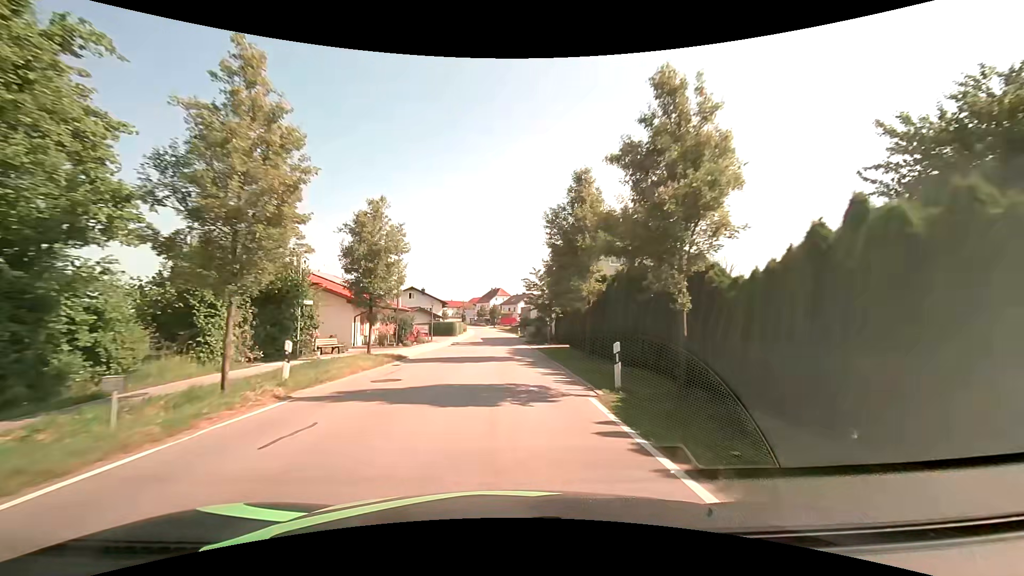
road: tertiary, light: Day
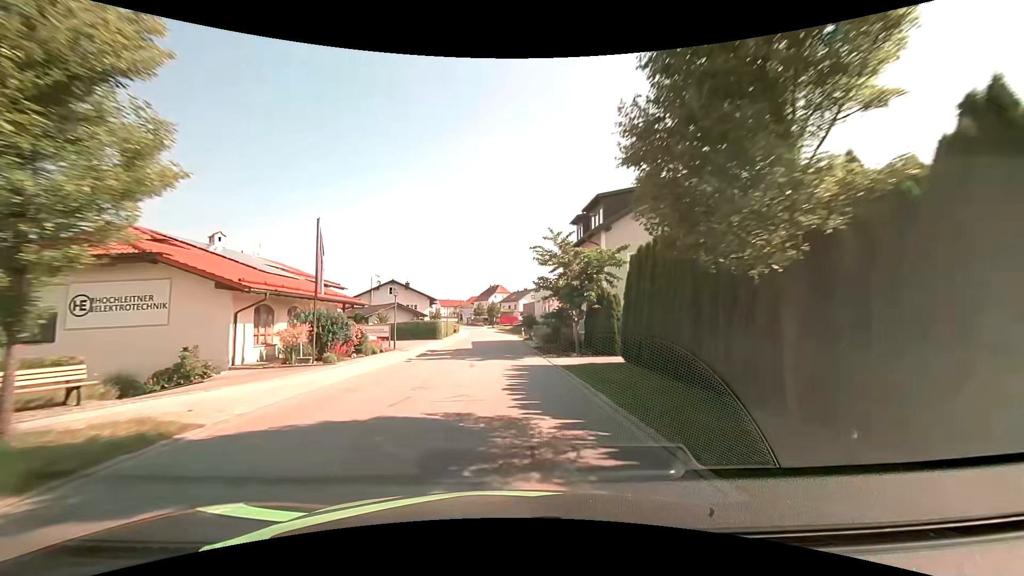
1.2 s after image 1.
(-0.1, +15.4) m; 0°
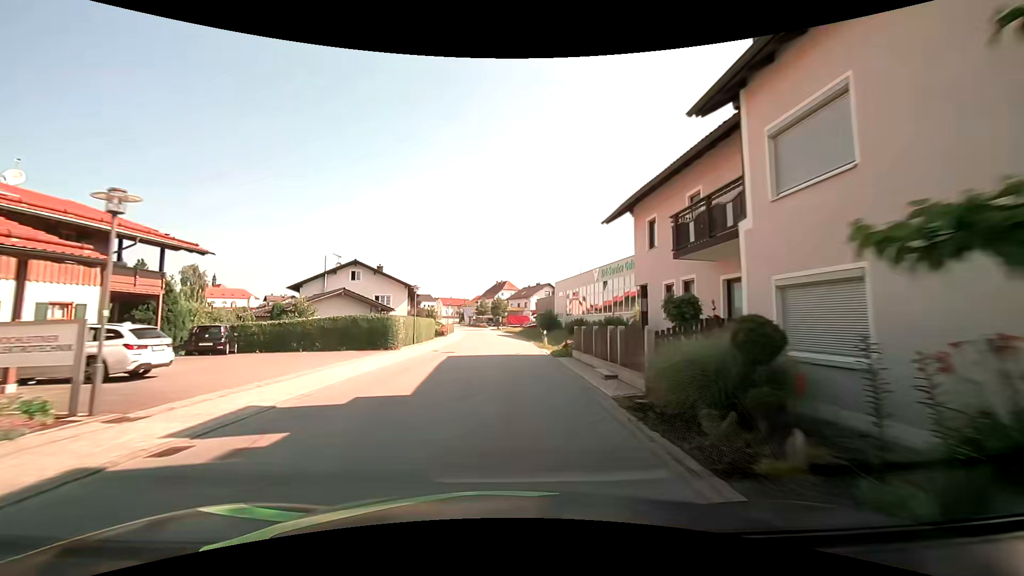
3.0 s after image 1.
(-0.4, +23.0) m; -2°
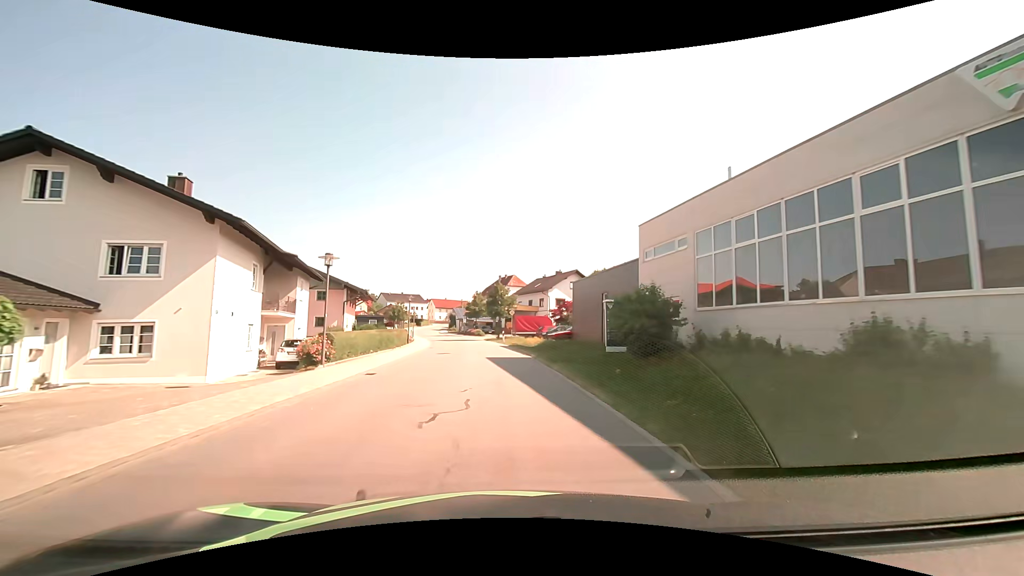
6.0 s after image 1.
(0.0, +38.0) m; 0°
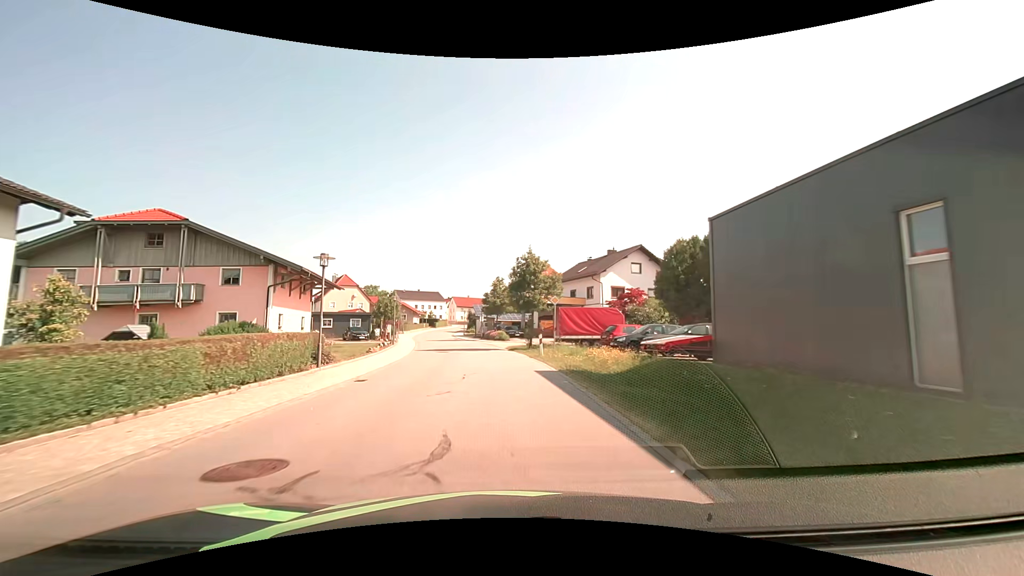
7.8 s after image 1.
(-0.6, +22.7) m; -4°
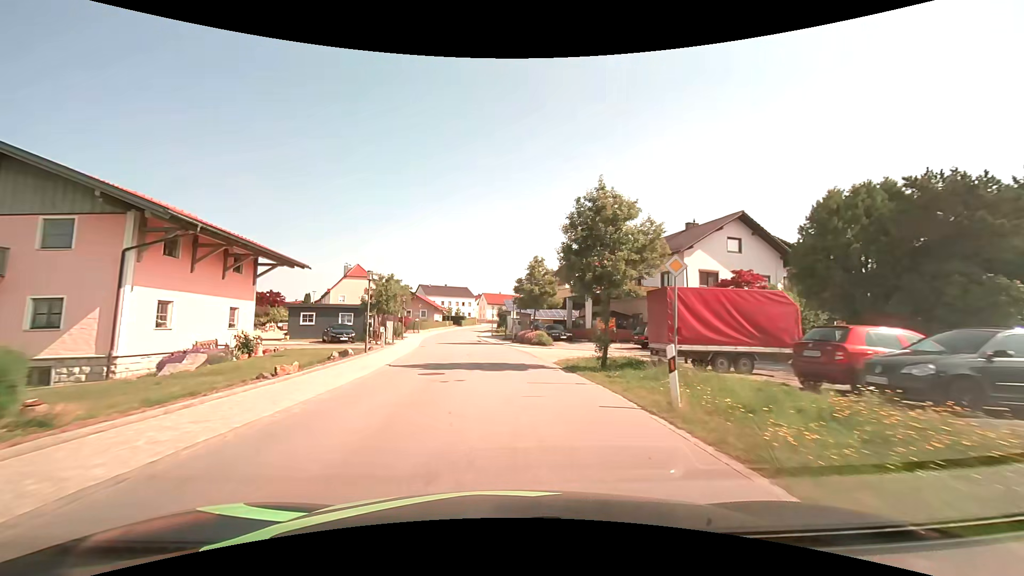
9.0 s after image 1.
(-0.5, +15.2) m; -4°
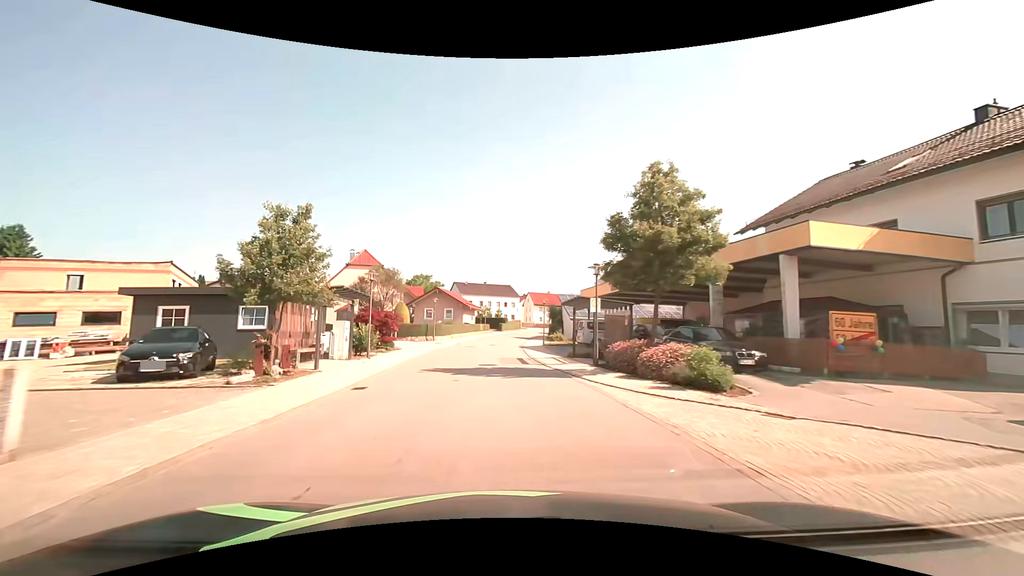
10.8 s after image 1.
(-0.9, +22.7) m; -5°
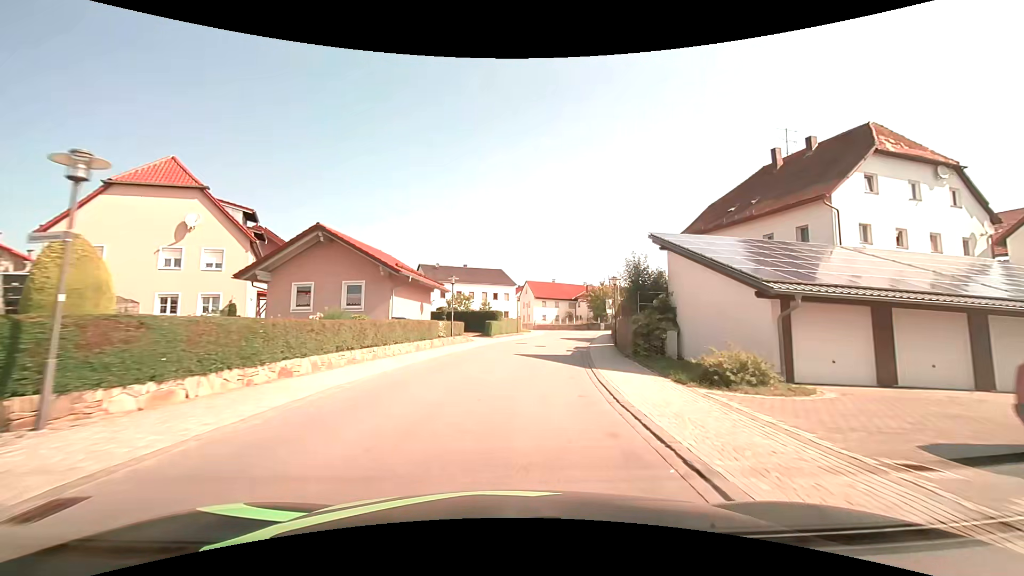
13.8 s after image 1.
(-0.8, +37.9) m; +1°
(0, +10) (+1, +20) (+3, +30) (+5, +40) (+7, +49) (+8, +59) (+9, +69) (+7, +79) (+4, +89) (+1, +98) m
